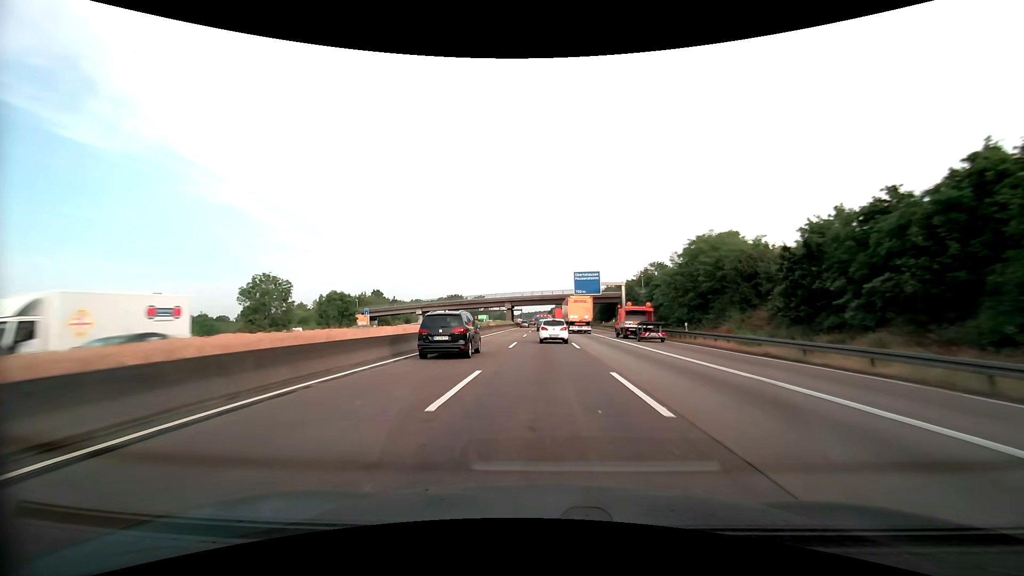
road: motorway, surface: asphalt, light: Day
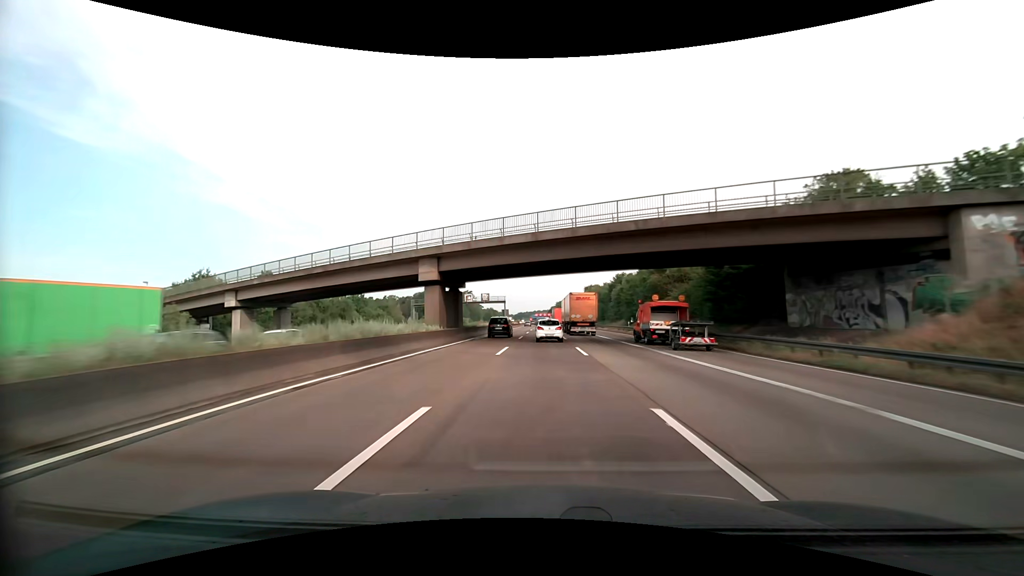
(+0.1, +77.5) m; 0°
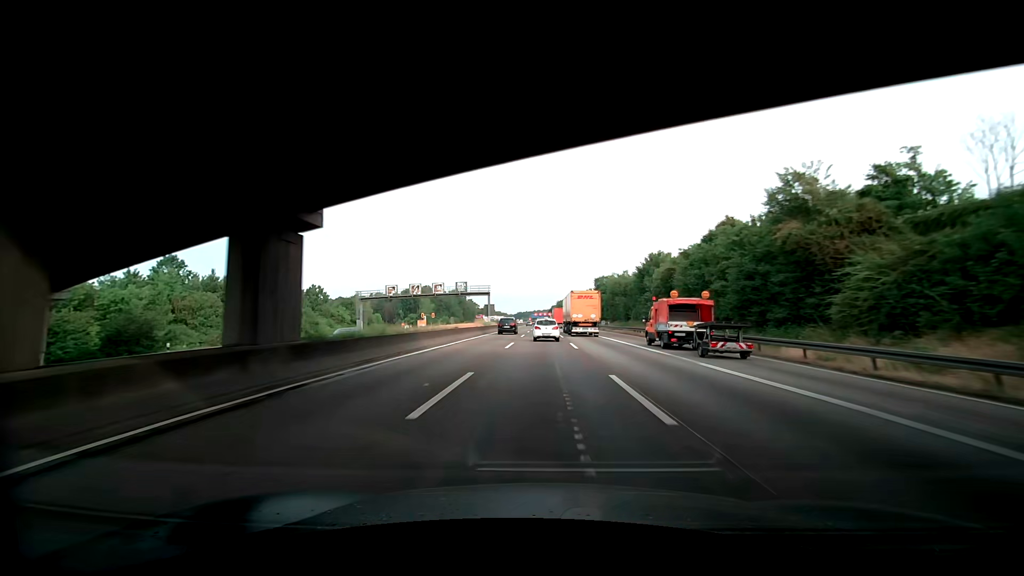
(0.0, +31.0) m; 0°
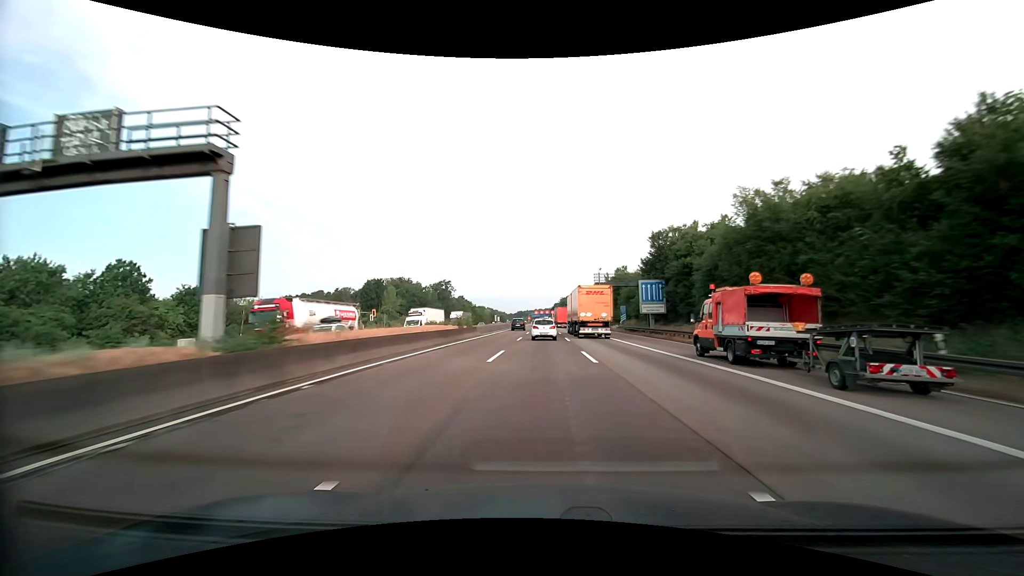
(-0.2, +62.6) m; 0°
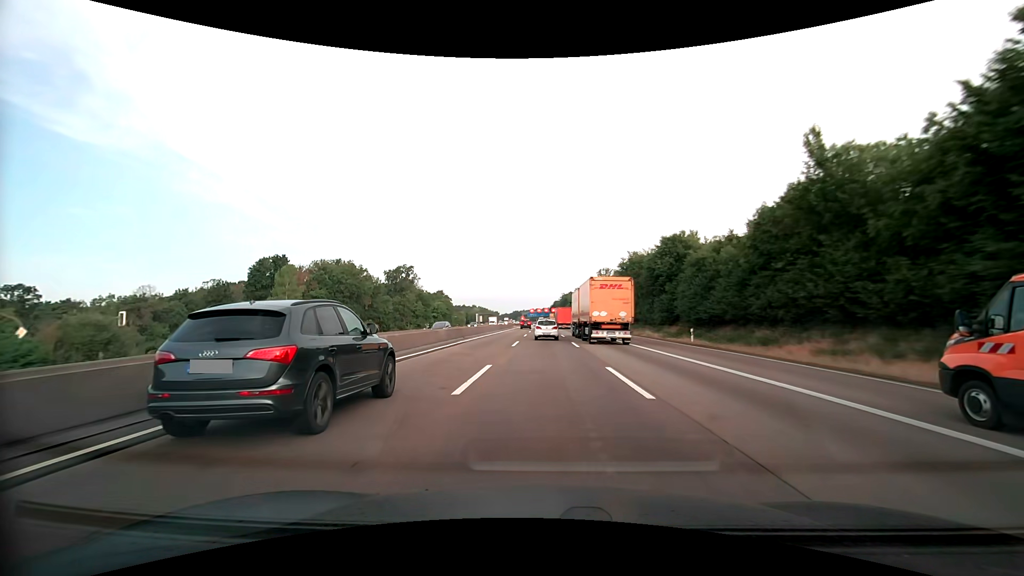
(-0.1, +79.1) m; 0°
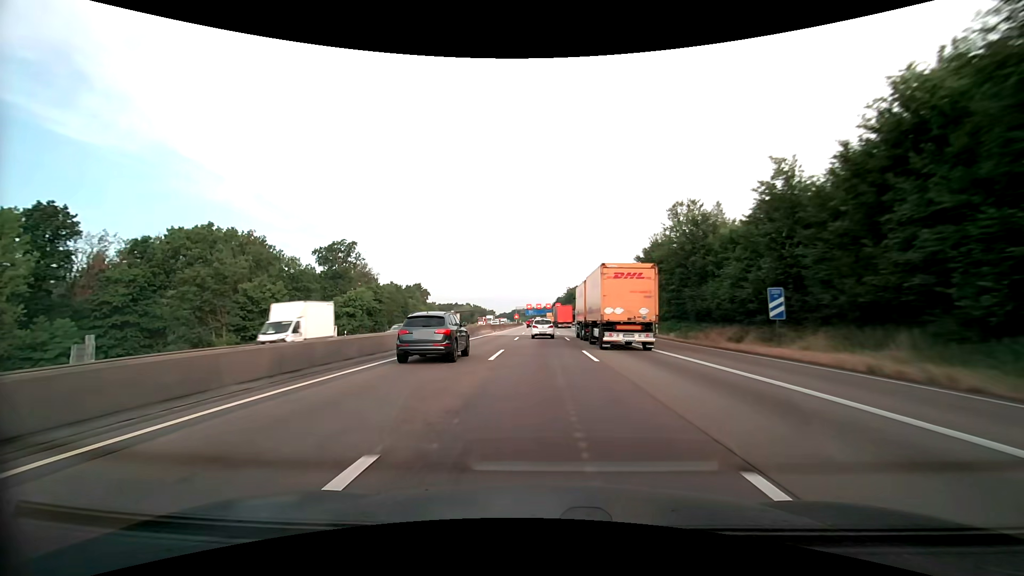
(0.0, +64.0) m; 0°
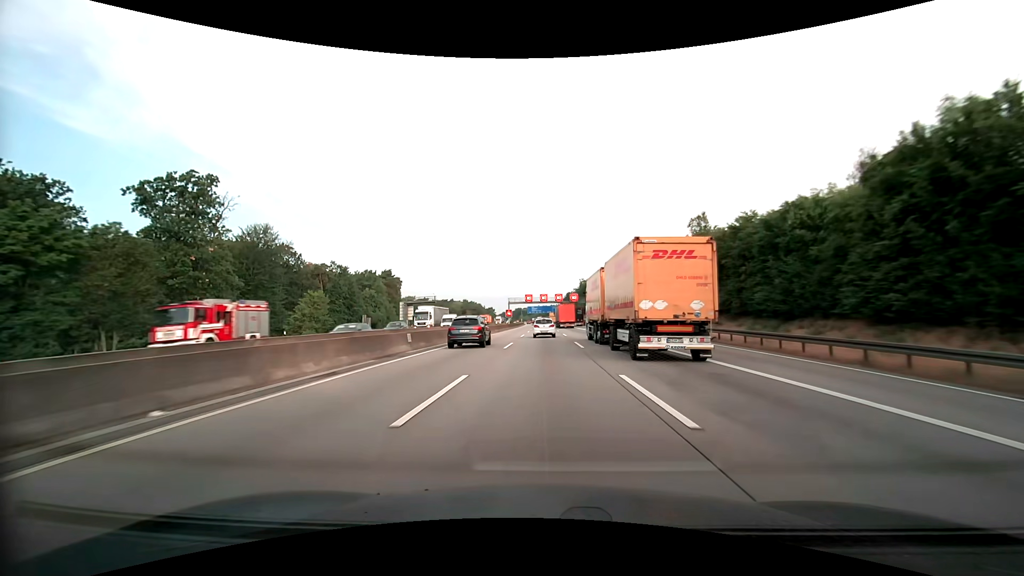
(-0.5, +64.6) m; -1°
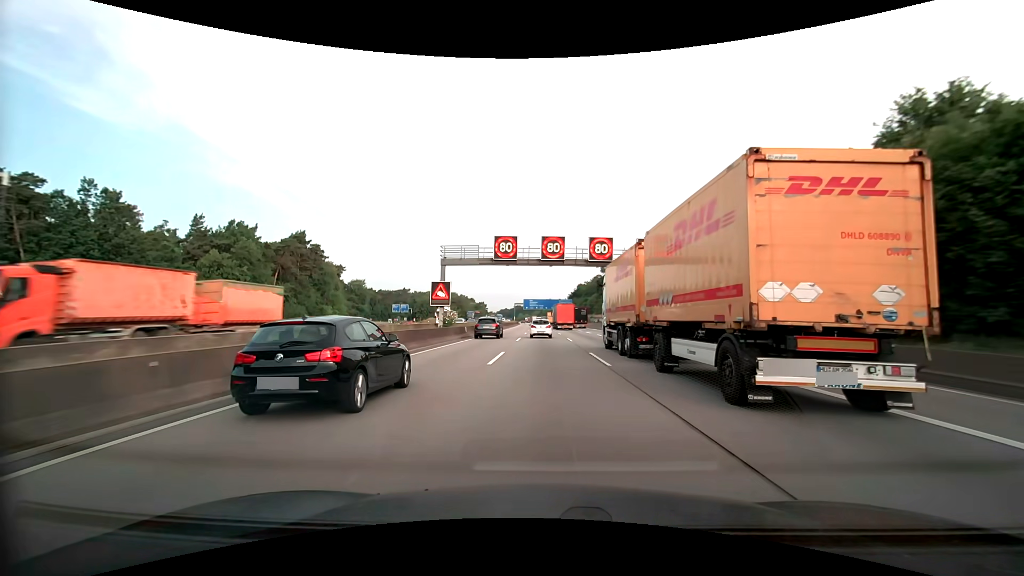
(-0.1, +80.8) m; 0°
(0, +10) (0, +20) (0, +30) (0, +40) (0, +50) (0, +60) (0, +70) (0, +80) (0, +90) (-1, +100) m
